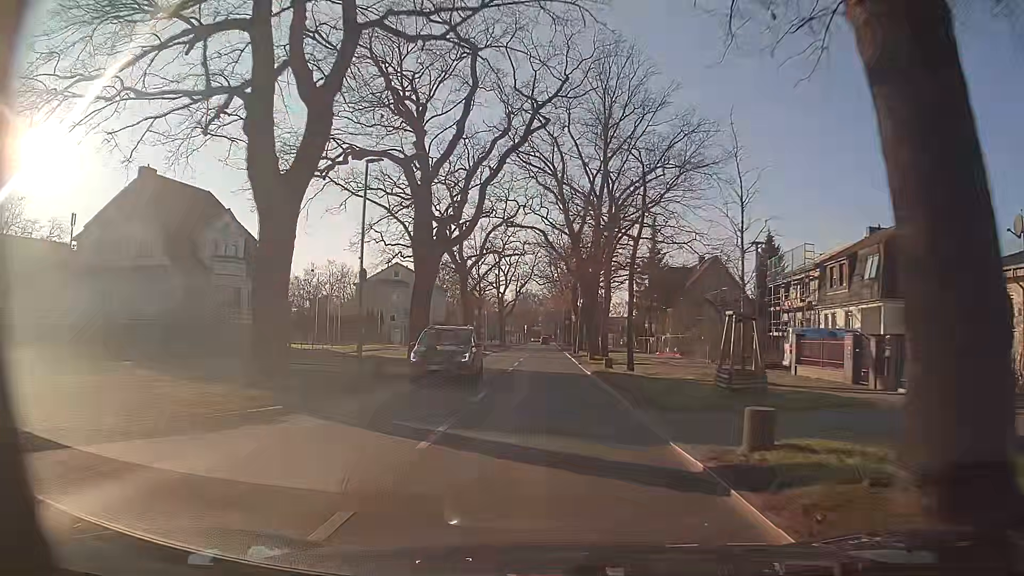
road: secondary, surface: asphalt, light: Day
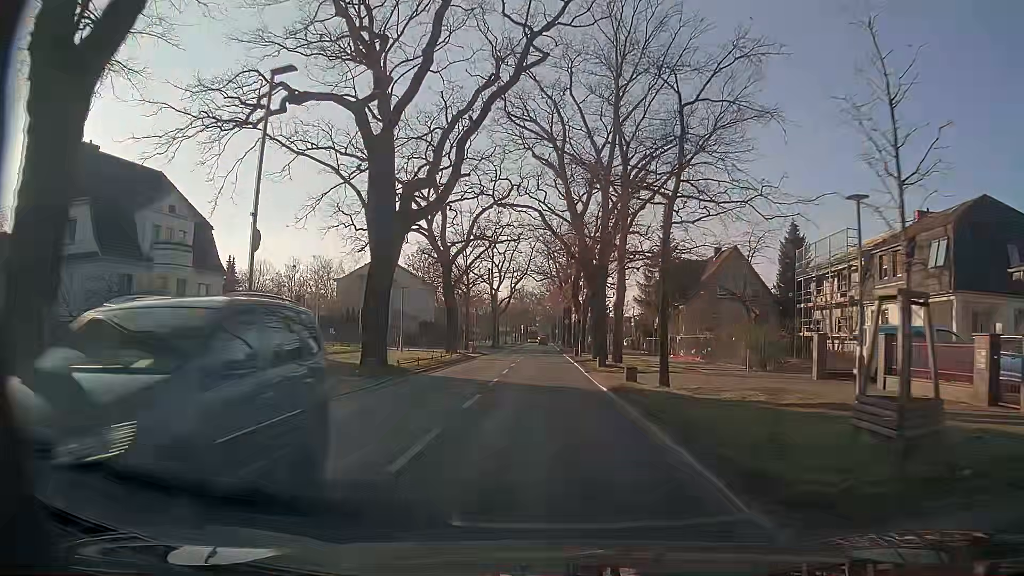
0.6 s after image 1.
(0.0, +7.4) m; 0°
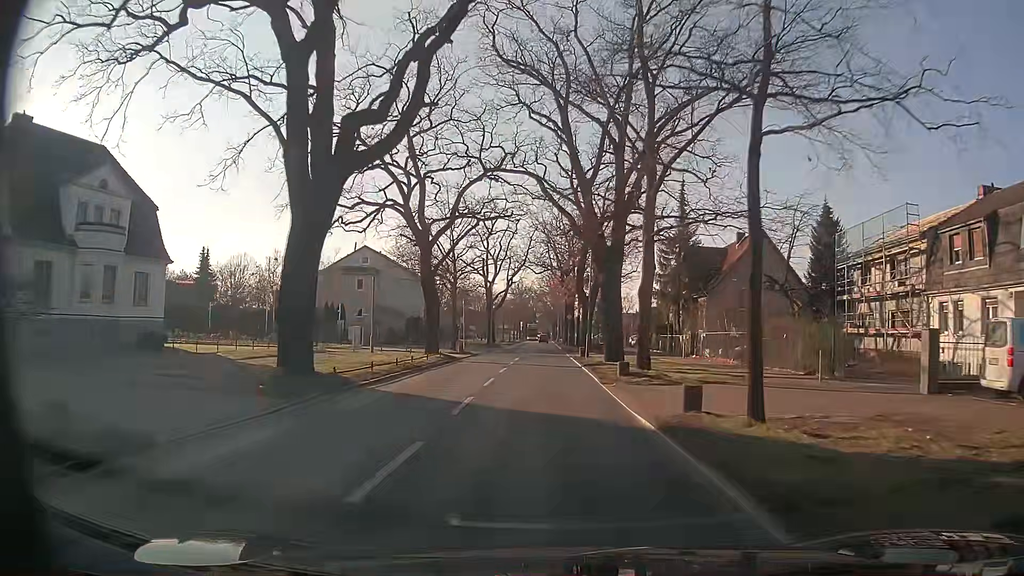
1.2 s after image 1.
(-0.1, +7.4) m; 0°
(0, +10) (0, +20) (0, +30) (0, +40) (-1, +50) (-1, +60) (-1, +70) (-1, +80) (-1, +90) (-1, +100) m
